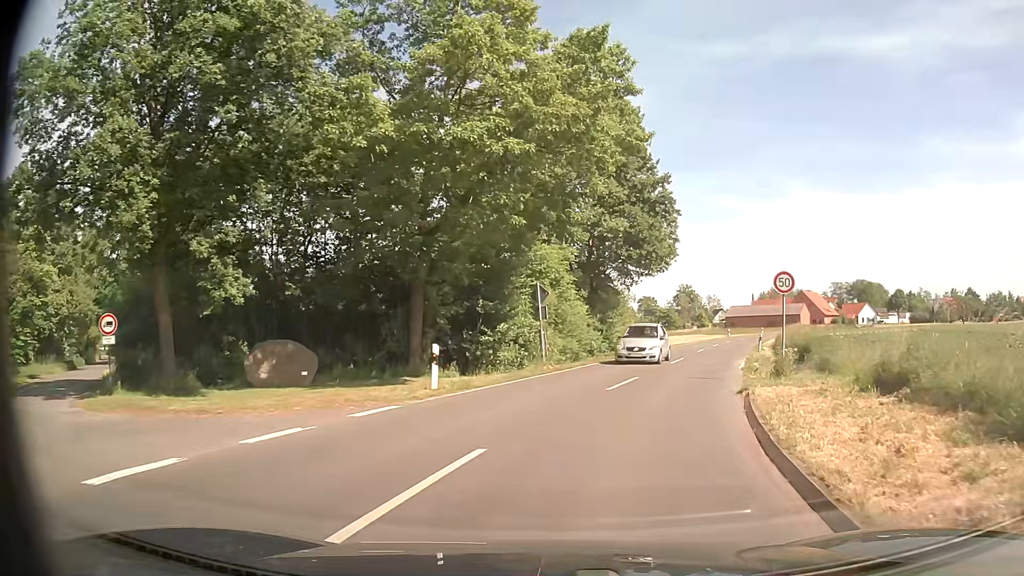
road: secondary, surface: asphalt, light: Day
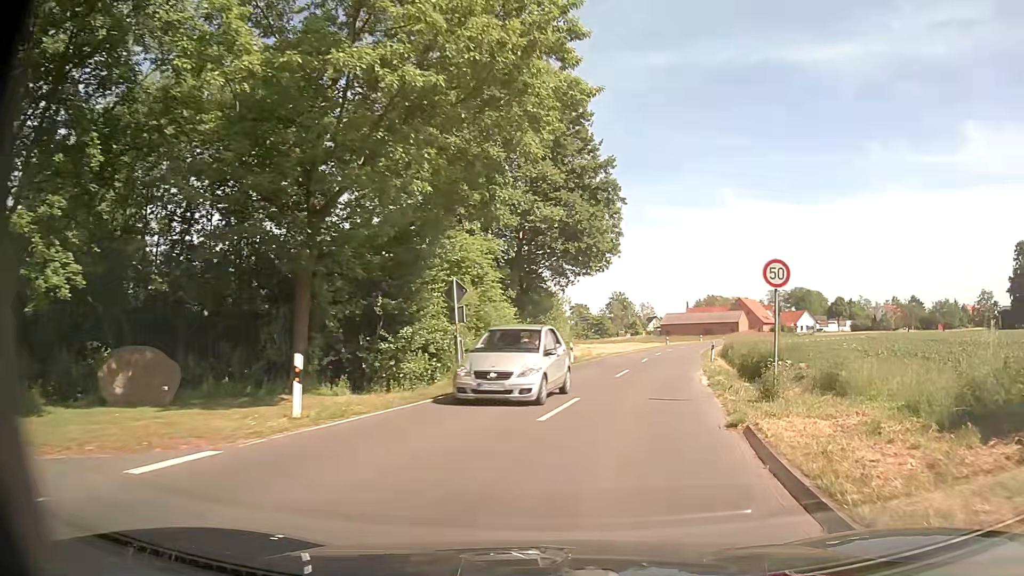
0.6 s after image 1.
(+0.2, +4.8) m; +5°
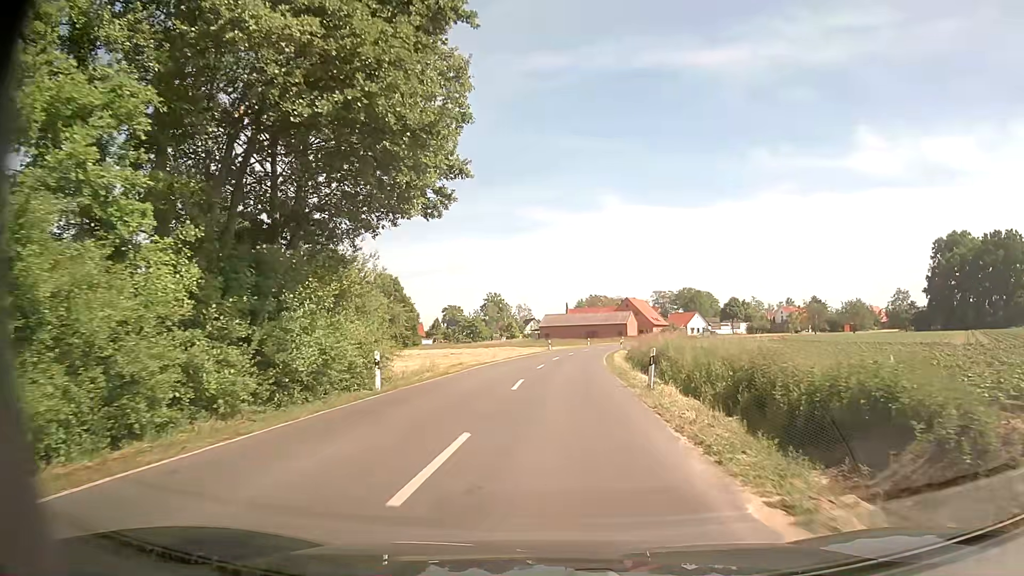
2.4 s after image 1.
(+2.6, +17.3) m; +12°
(0, +10) (+1, +20) (+1, +30) (+2, +40) (+2, +50) (+3, +60) (+5, +70) (+7, +80) (+9, +89) (+12, +99) m
